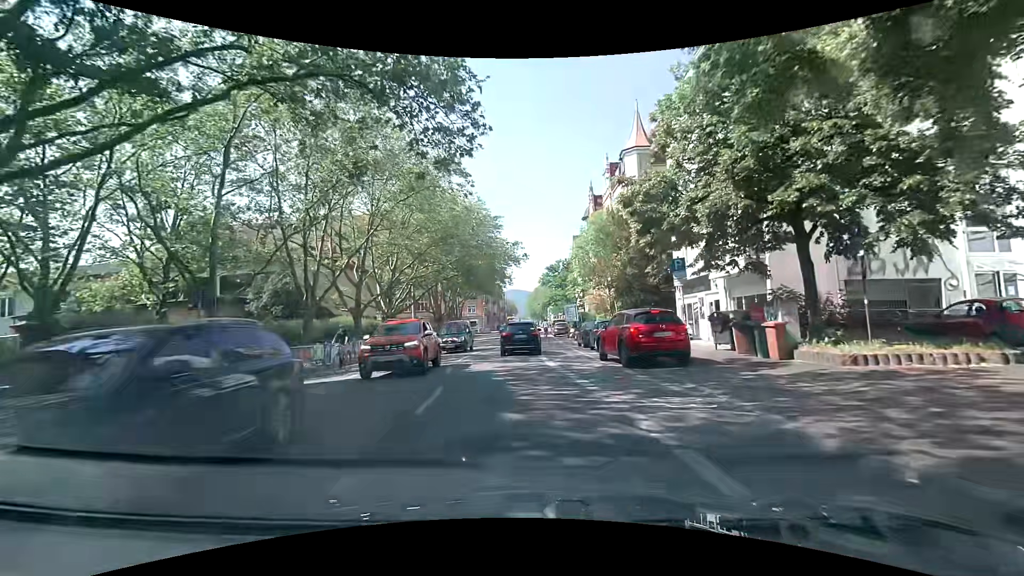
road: secondary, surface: asphalt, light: Day
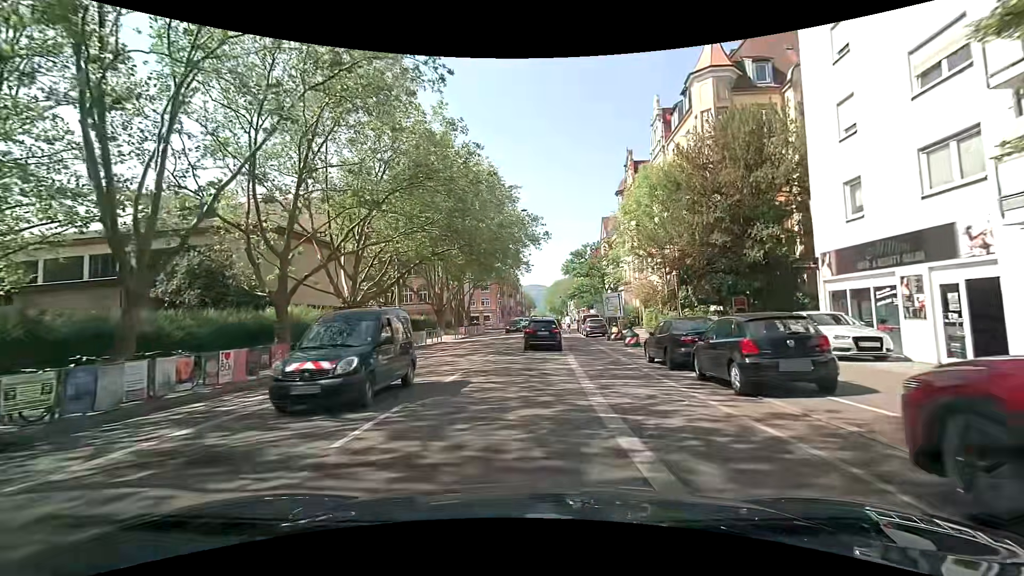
(-0.1, +13.7) m; 0°
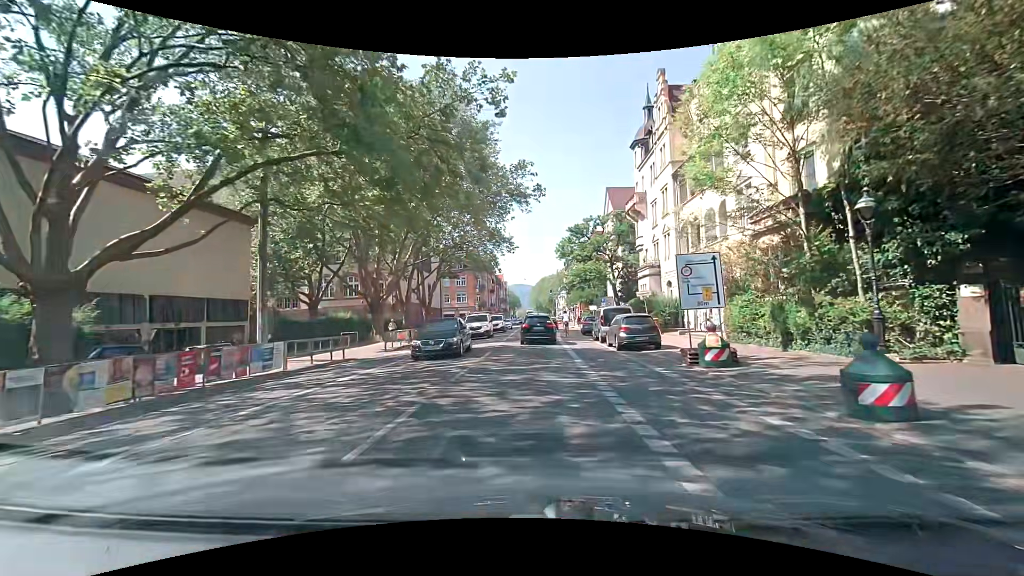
(-0.4, +18.9) m; 0°
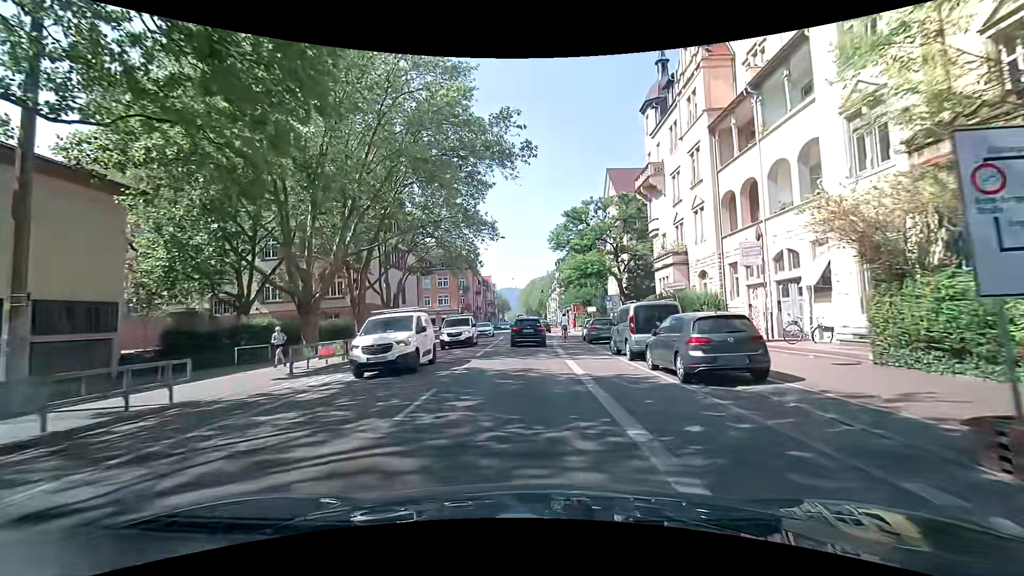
(0.0, +9.8) m; +1°
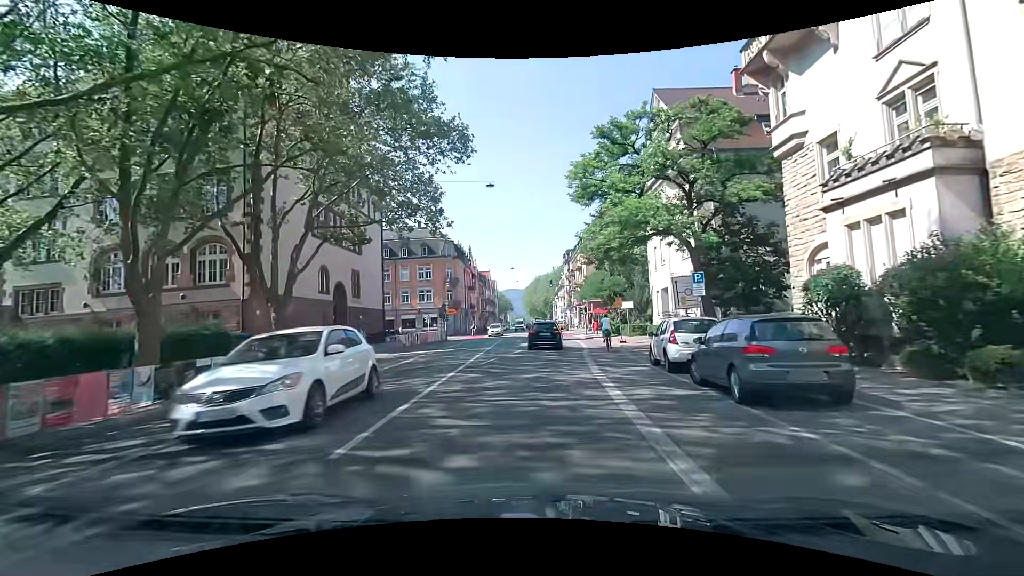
(-0.1, +19.9) m; 0°
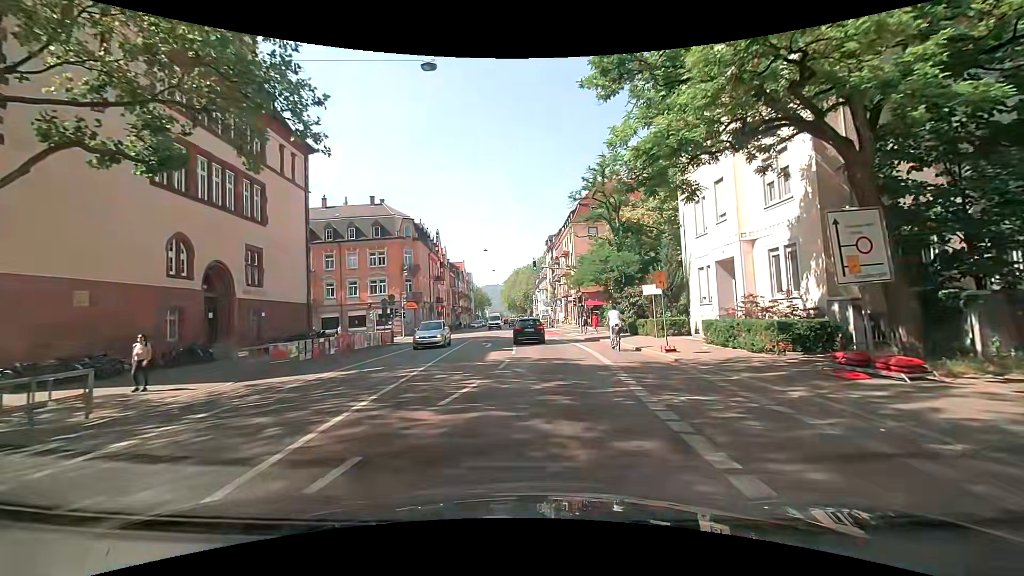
(+0.1, +14.1) m; +2°
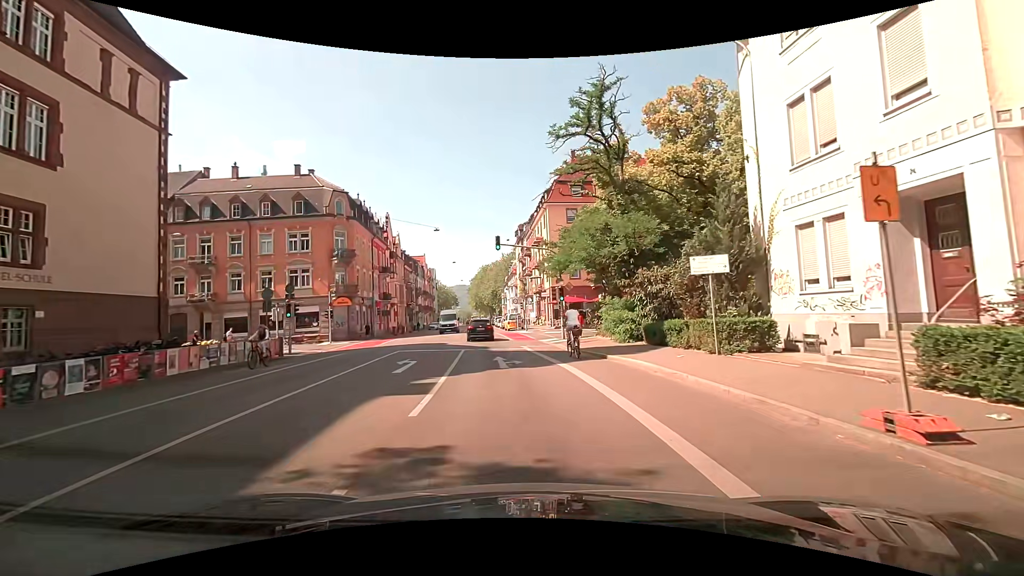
(+0.3, +12.7) m; +4°
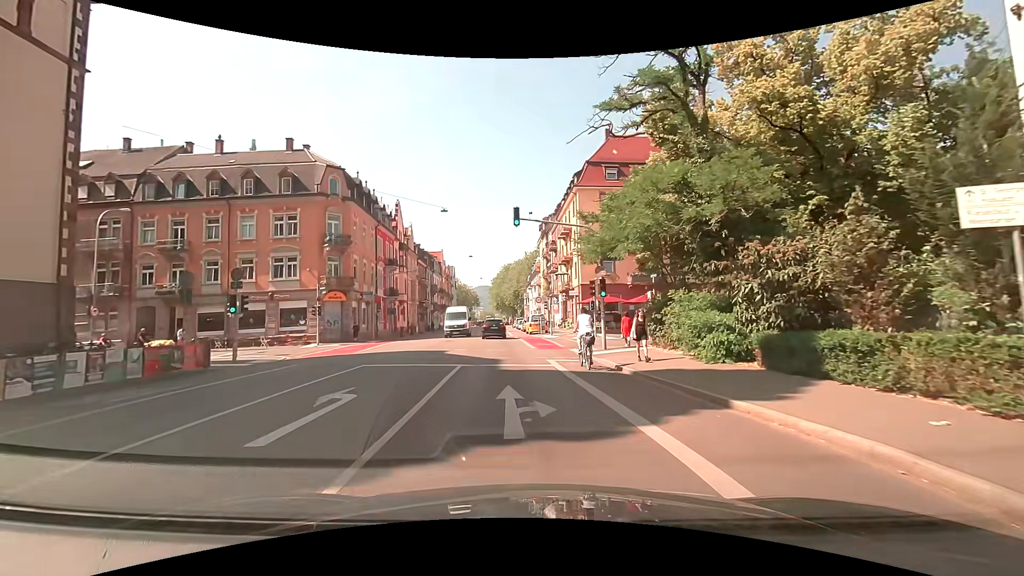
(-0.5, +8.1) m; -3°
(0, +10) (-1, +20) (-1, +30) (-2, +40) (-3, +50) (-3, +60) (-4, +70) (-4, +80) (-5, +90) (-6, +100) m
